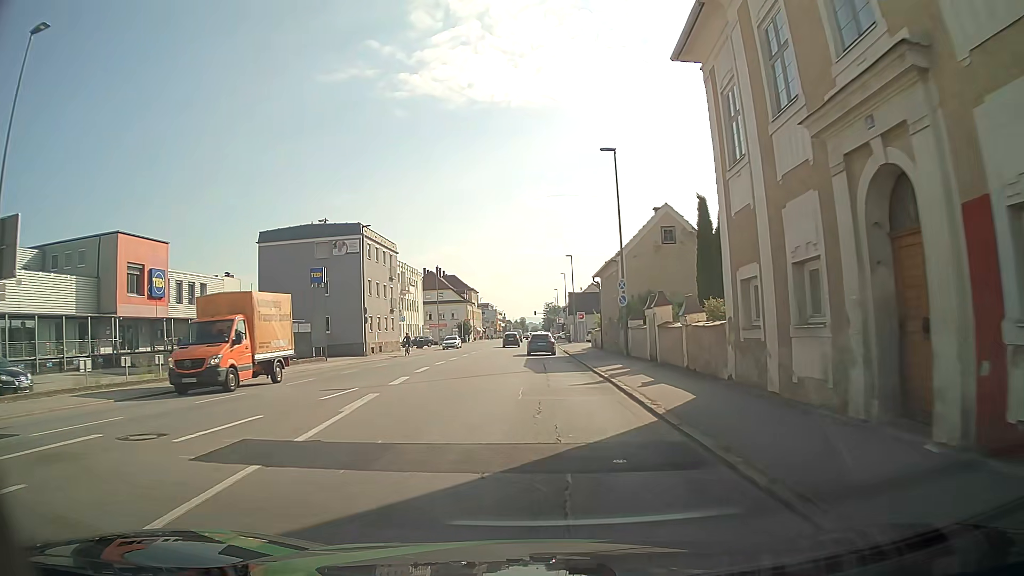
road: tertiary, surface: asphalt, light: Day
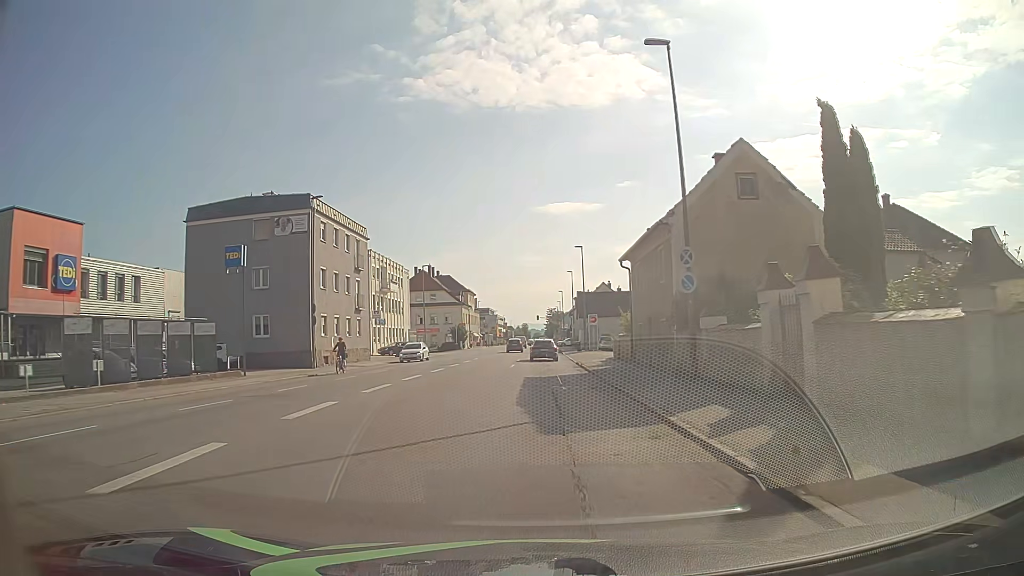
(0.0, +13.4) m; 0°
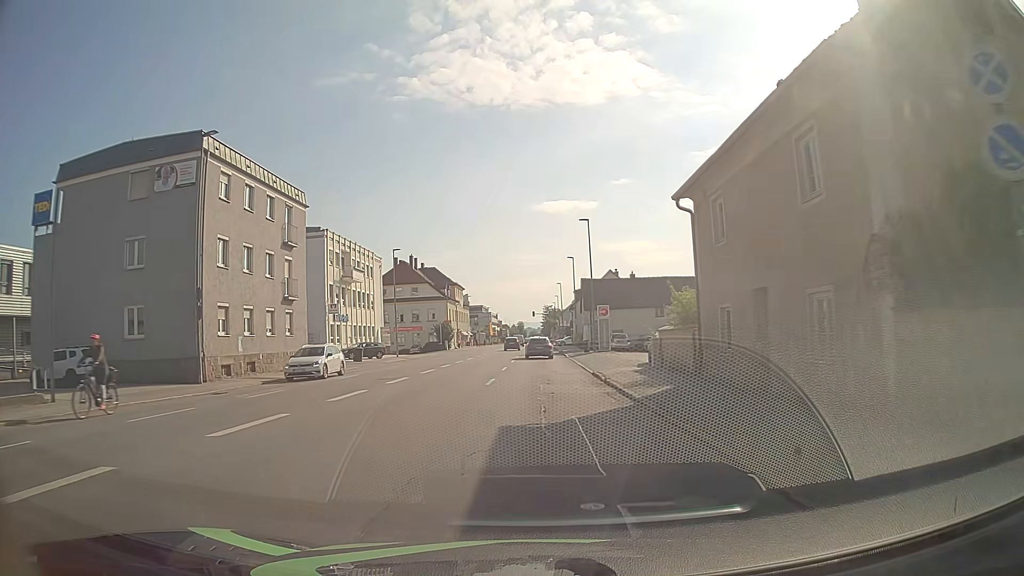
(0.0, +14.2) m; 0°
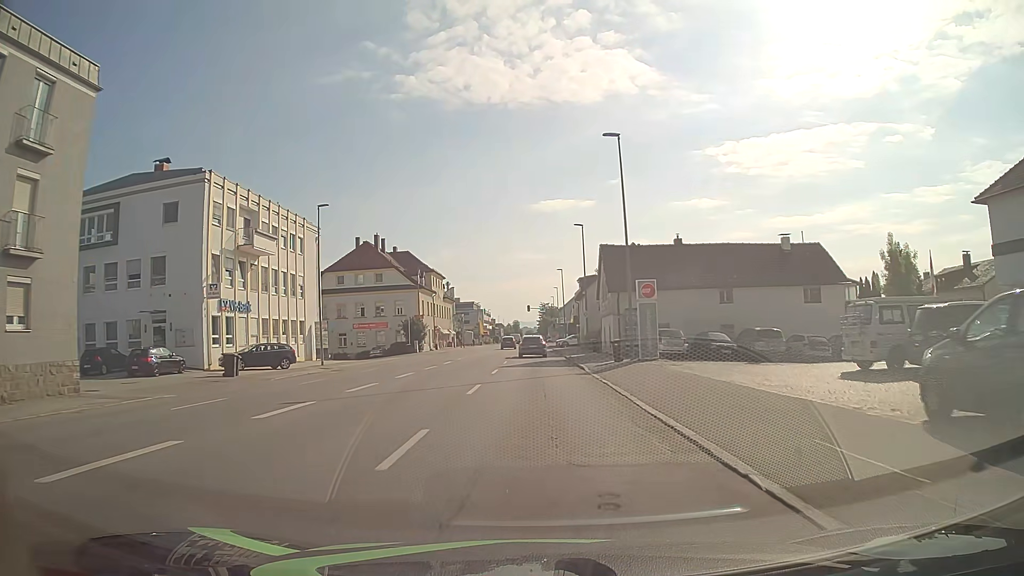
(+0.1, +22.1) m; 0°
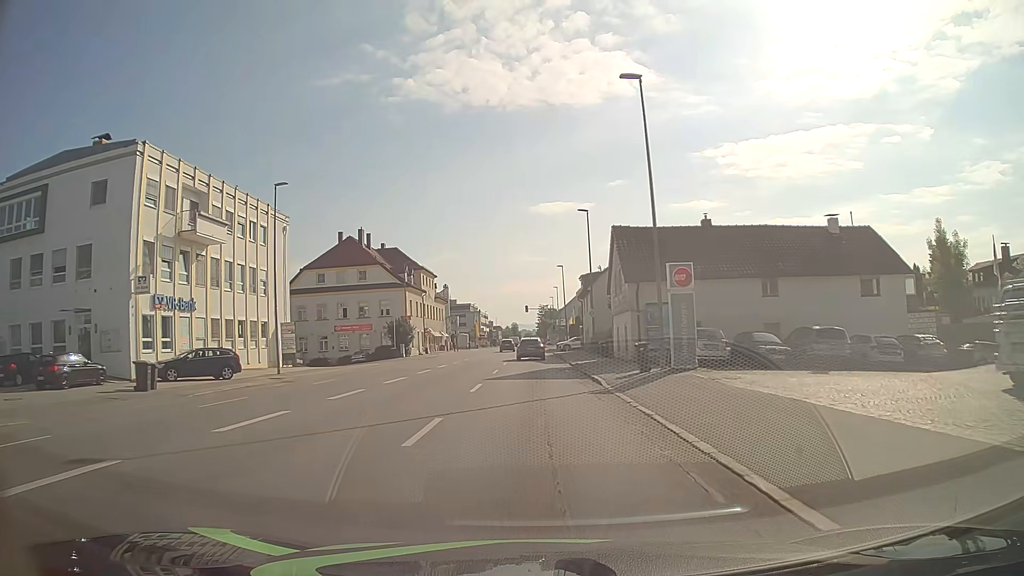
(0.0, +7.4) m; 0°
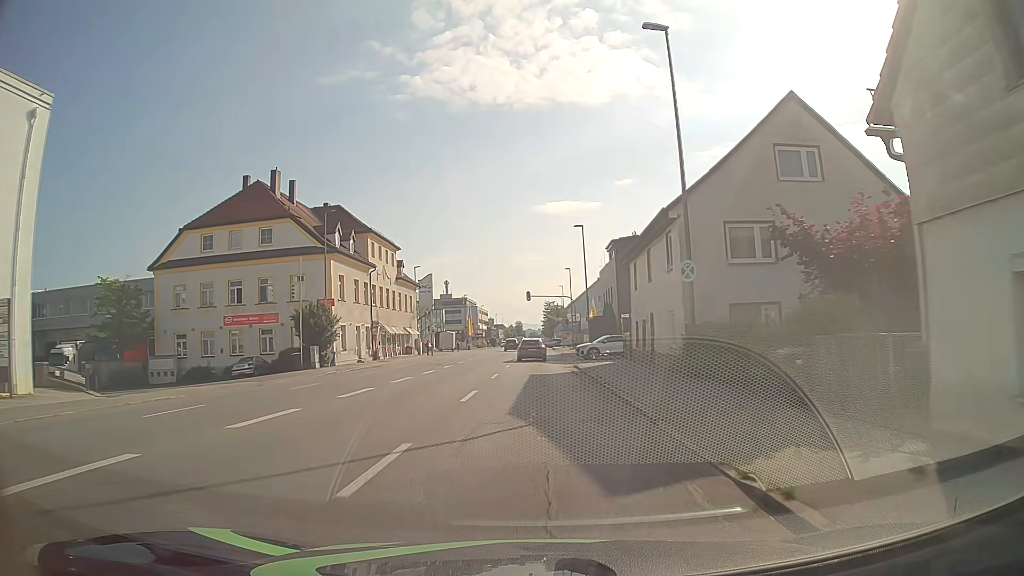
(+0.2, +29.8) m; 0°
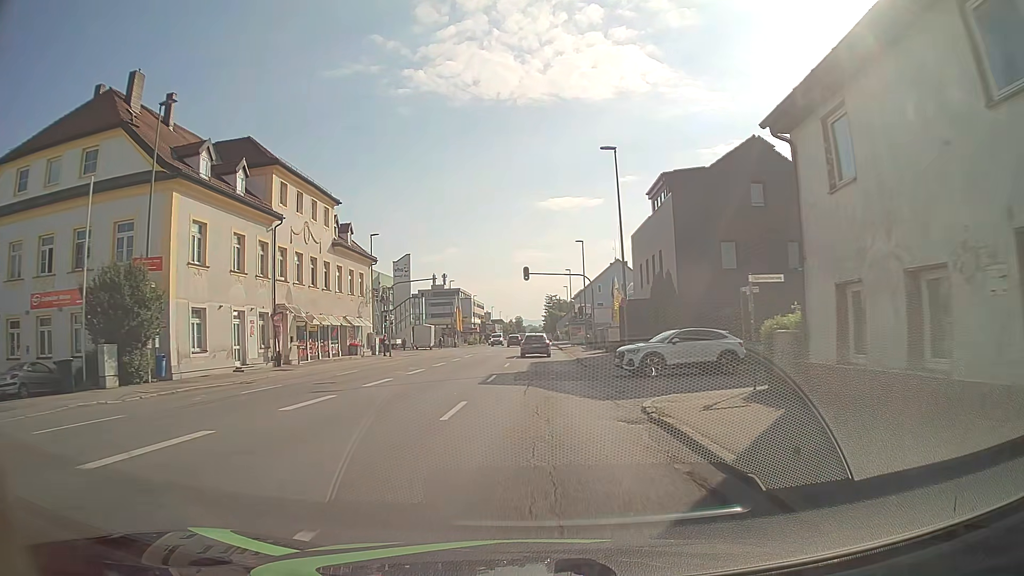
(0.0, +22.0) m; 0°
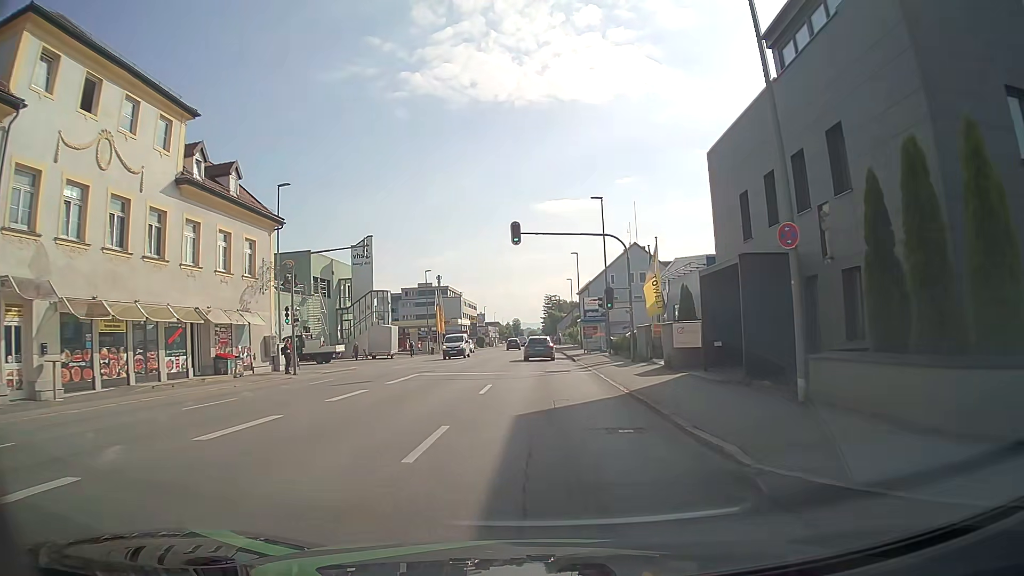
(+0.2, +21.5) m; +1°
(0, +10) (0, +20) (0, +30) (0, +40) (0, +50) (0, +60) (0, +70) (0, +80) (0, +90) (0, +100) m
